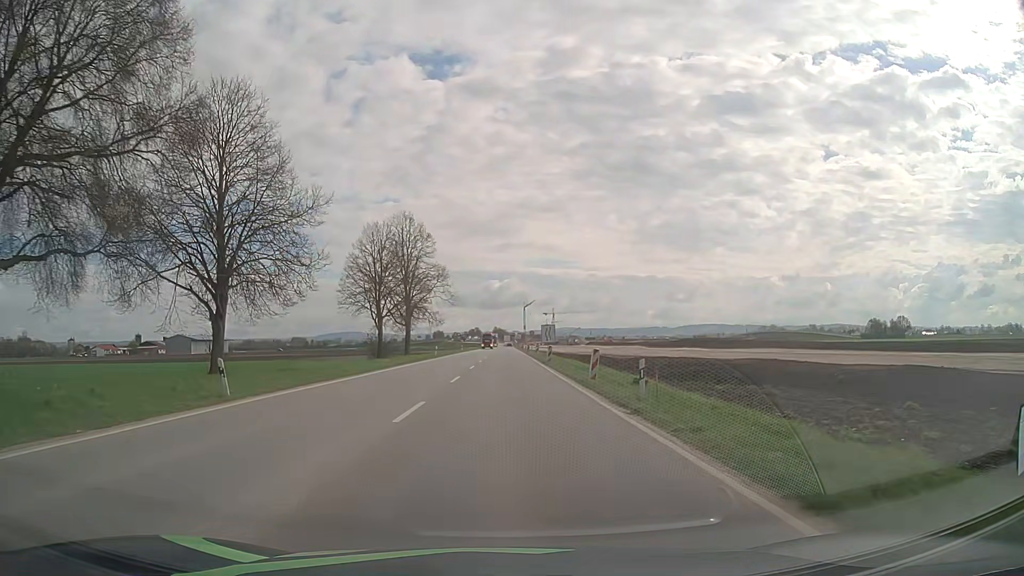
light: Day
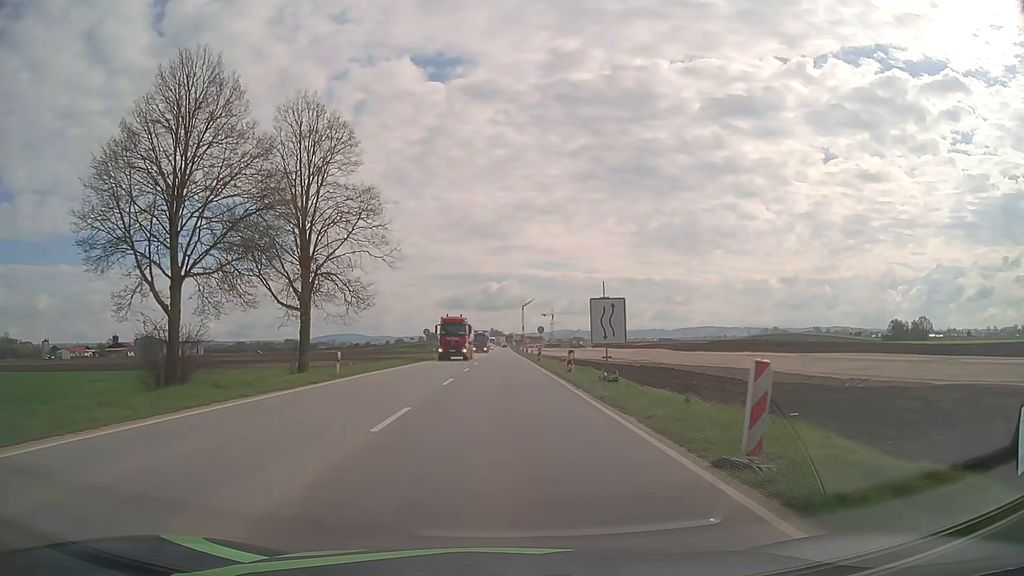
(0.0, +37.1) m; 0°
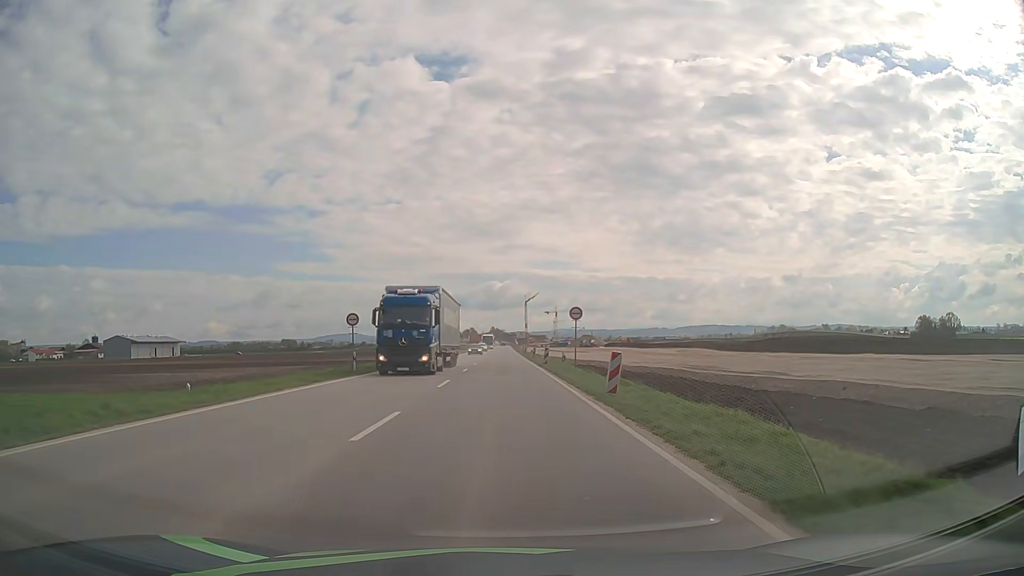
(+0.1, +36.8) m; 0°
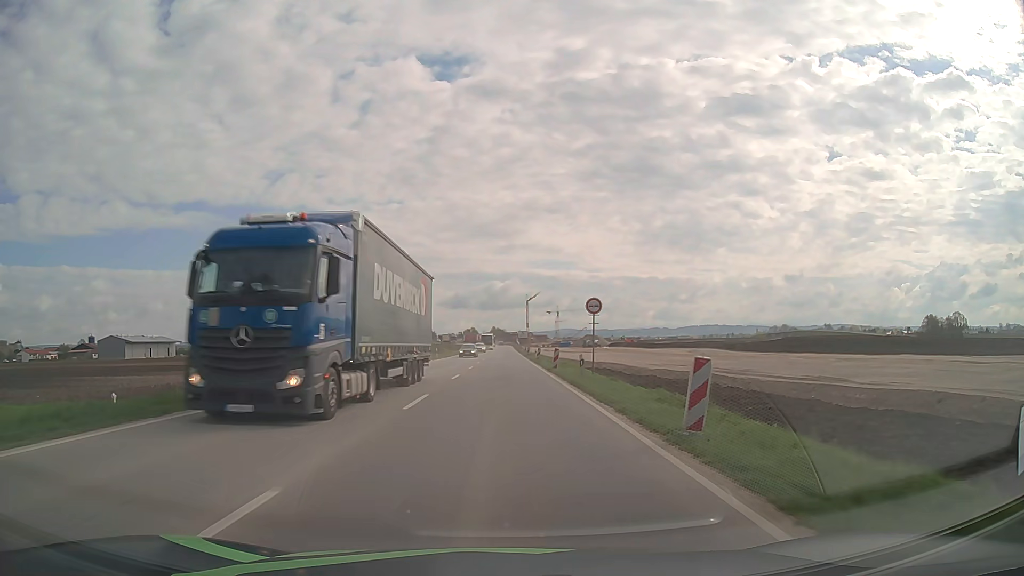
(0.0, +7.3) m; 0°
(0, +10) (0, +20) (0, +30) (0, +40) (0, +50) (0, +60) (0, +70) (0, +80) (0, +90) (0, +100) m
